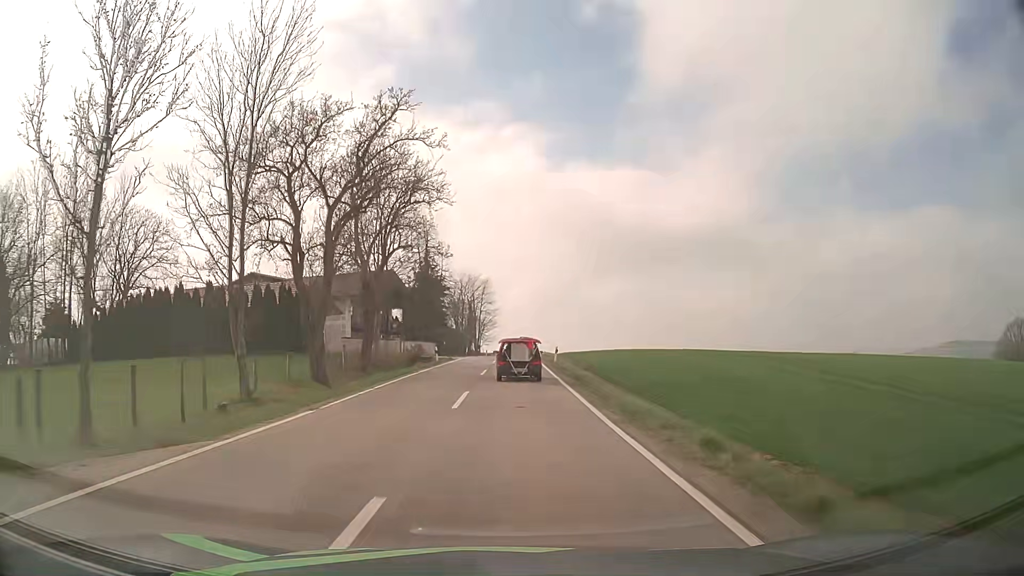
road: tertiary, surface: asphalt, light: Day
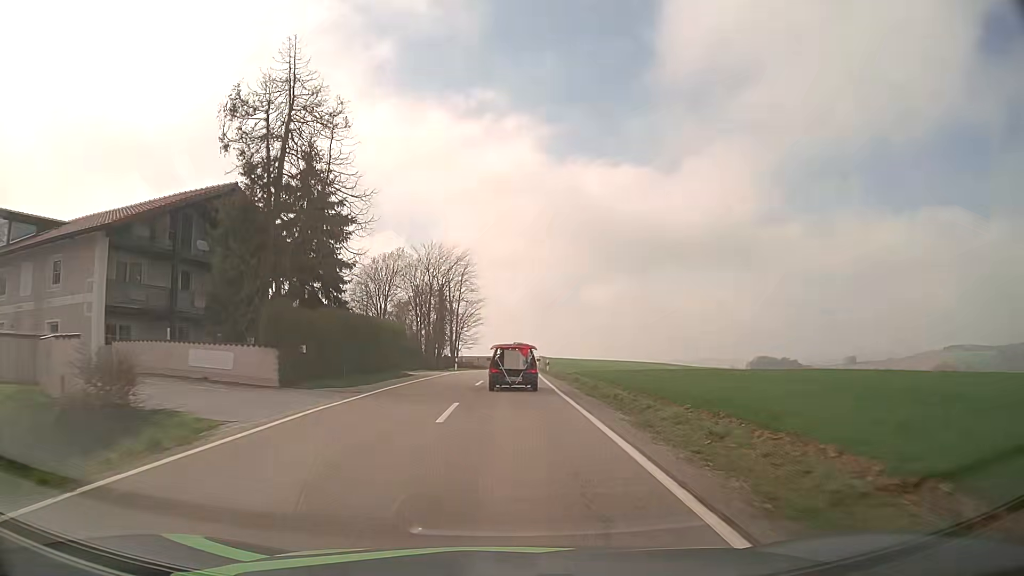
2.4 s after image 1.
(+0.4, +39.7) m; +1°
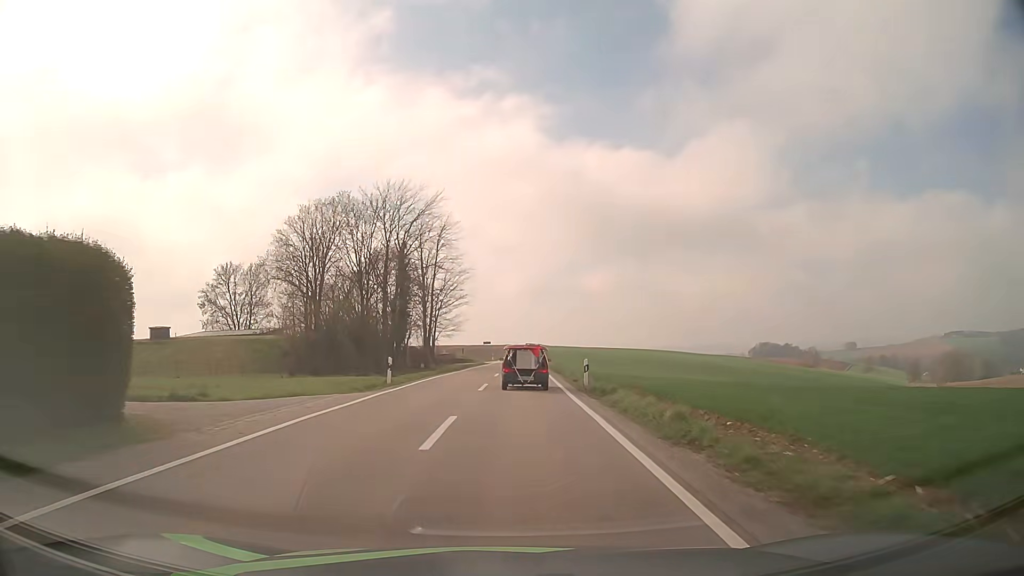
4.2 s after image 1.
(0.0, +27.5) m; +1°
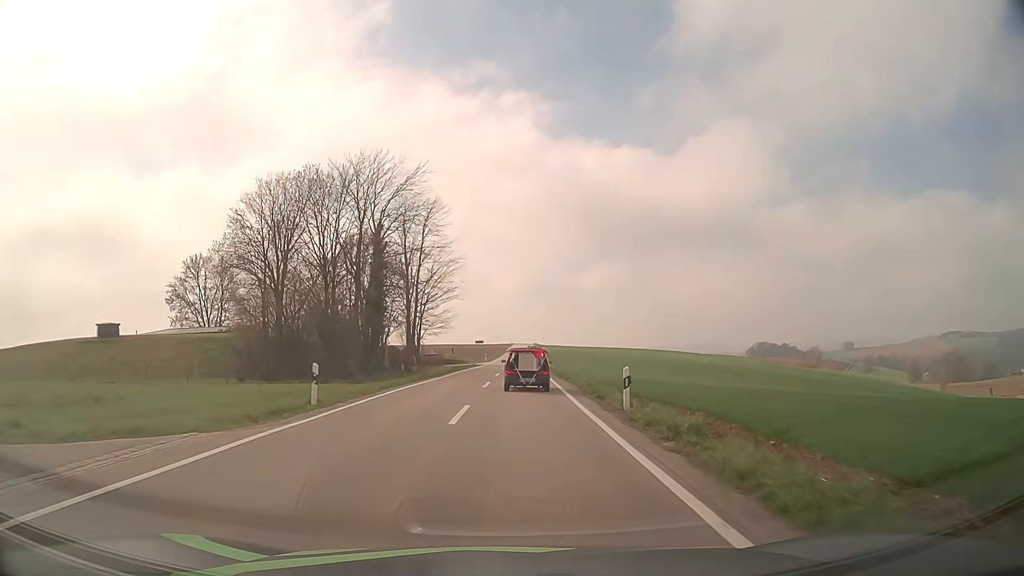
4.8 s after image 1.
(0.0, +9.1) m; 0°
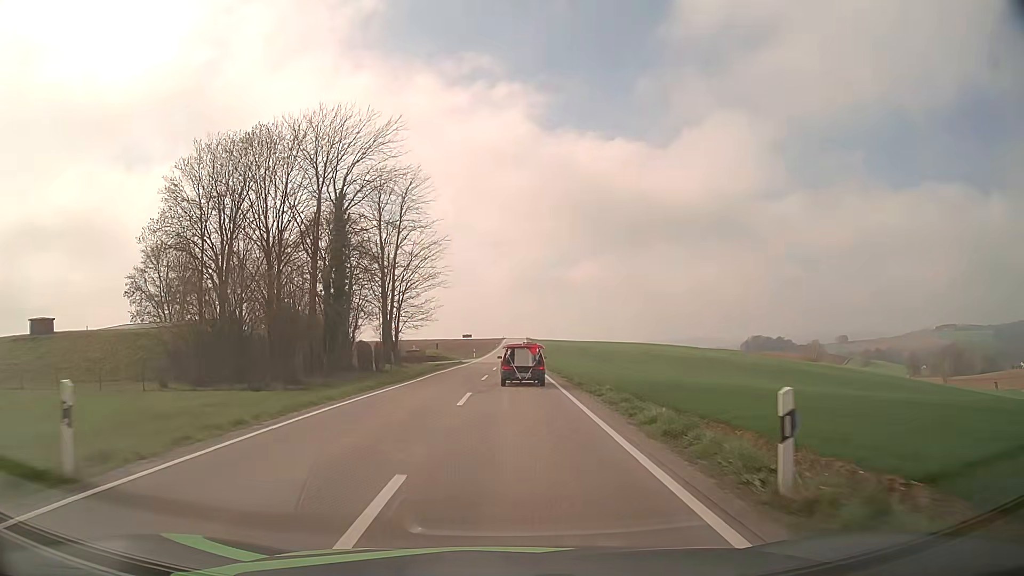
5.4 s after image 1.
(+0.1, +9.2) m; +1°
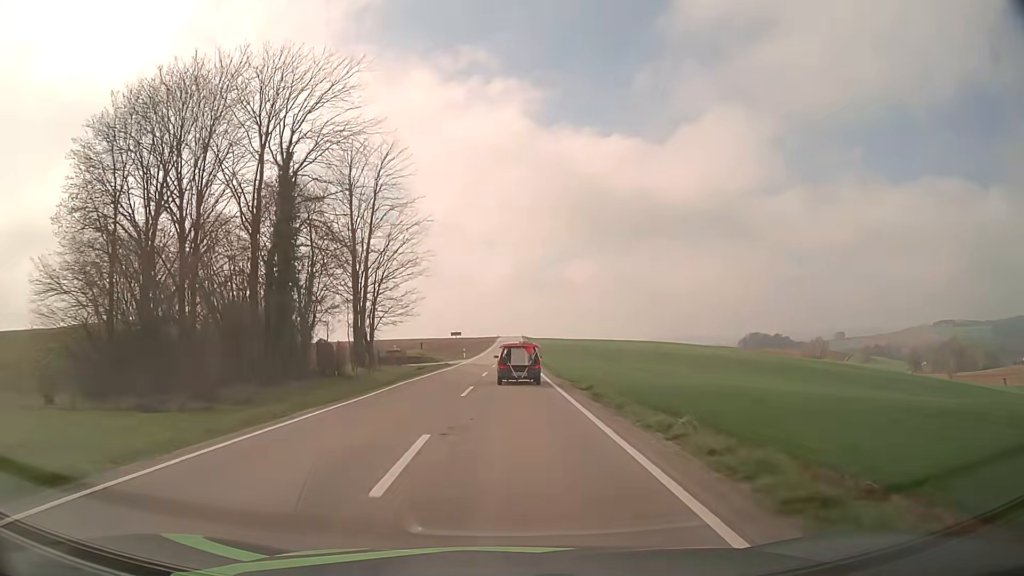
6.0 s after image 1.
(0.0, +9.3) m; 0°
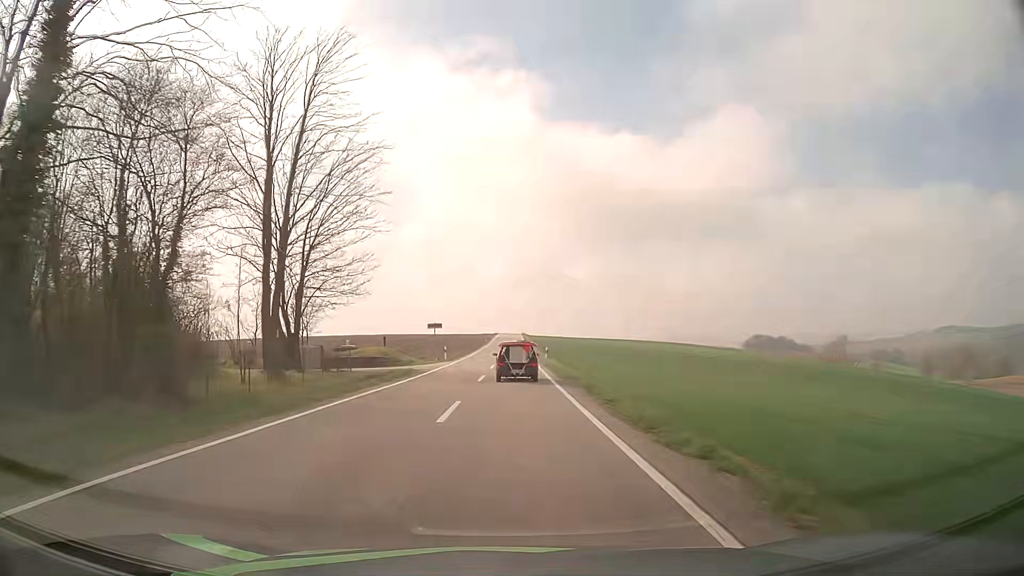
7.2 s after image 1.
(0.0, +19.0) m; 0°
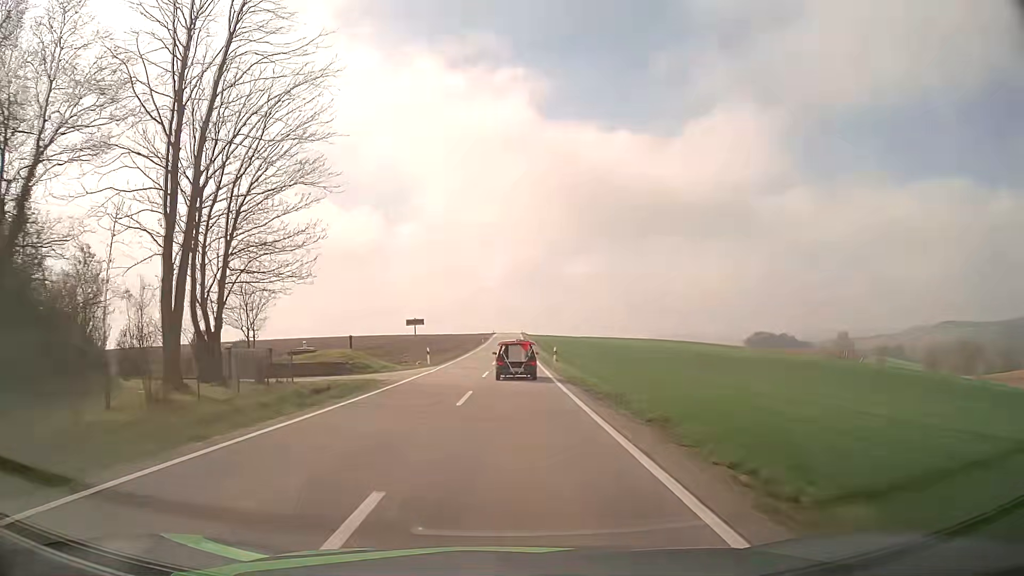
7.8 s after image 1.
(0.0, +9.8) m; 0°
(0, +10) (0, +20) (0, +30) (0, +40) (+1, +50) (+1, +60) (+1, +70) (+1, +80) (+1, +90) (+1, +100) m
